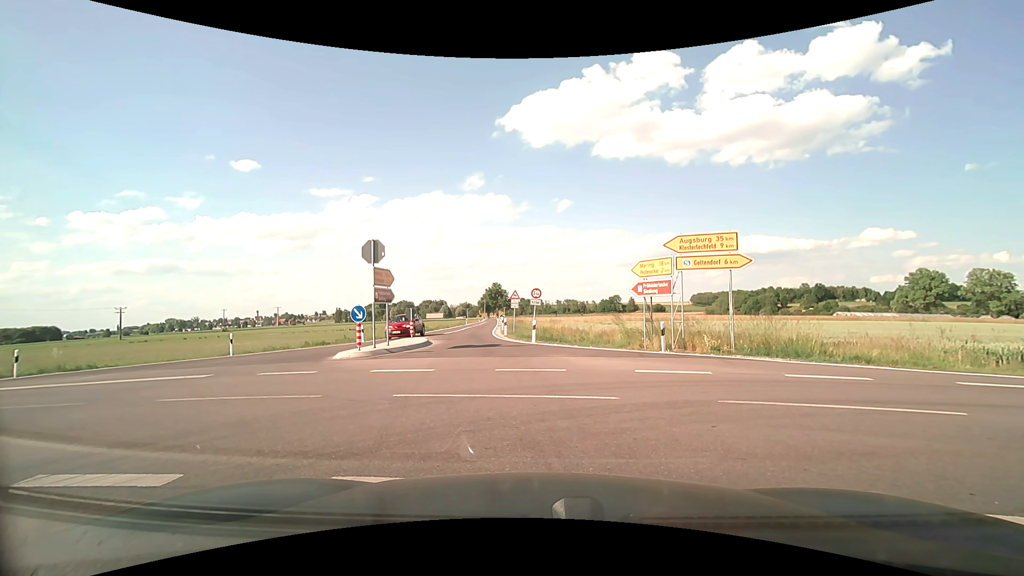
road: secondary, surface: asphalt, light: Day
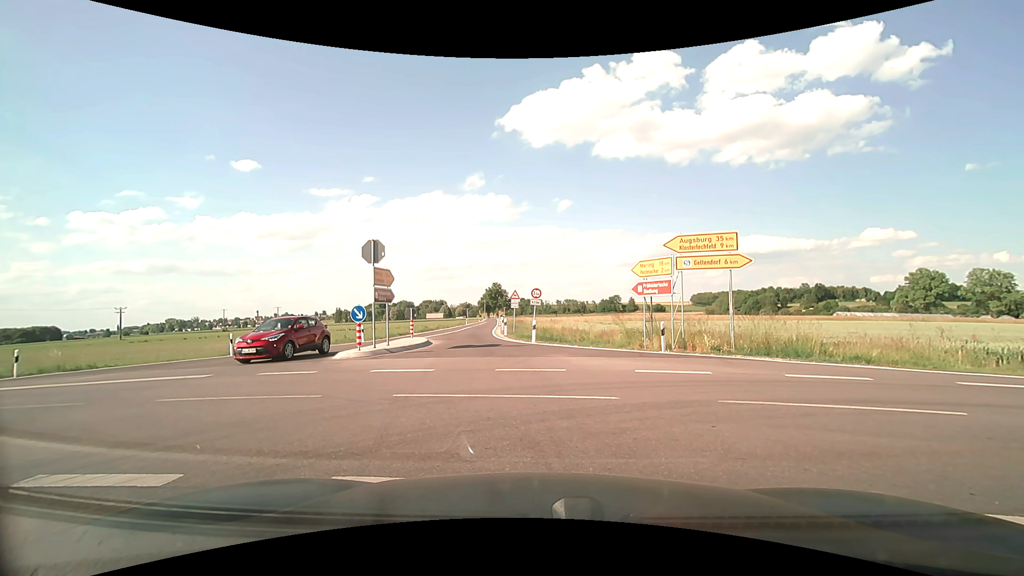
(0.0, 0.0) m; 0°
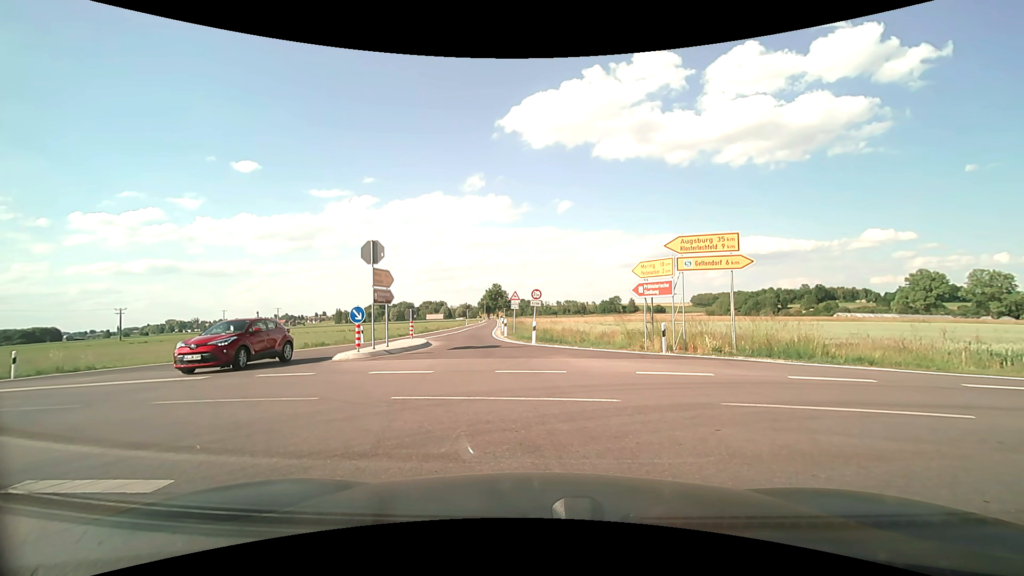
(0.0, +0.1) m; 0°
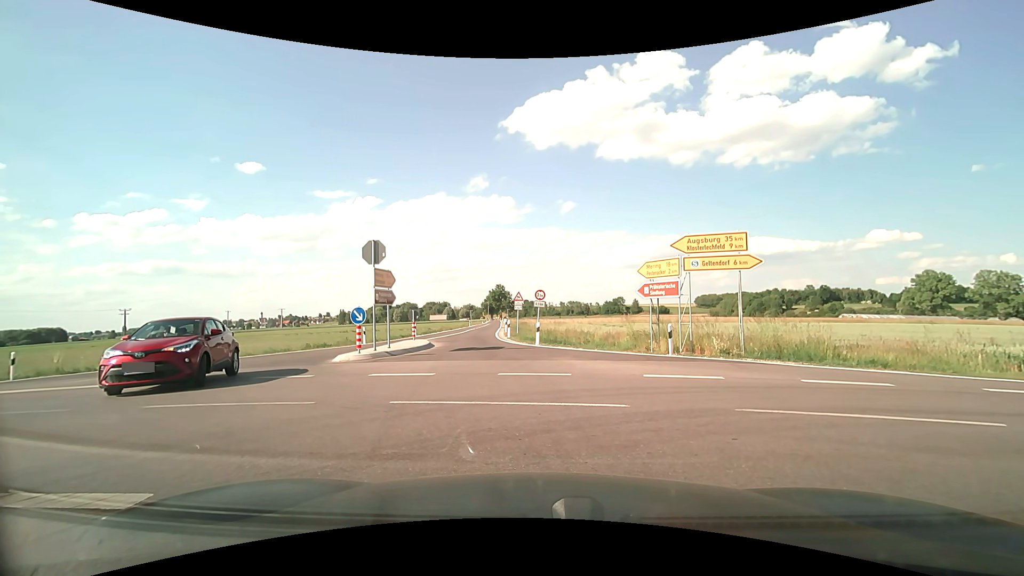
(0.0, +0.3) m; 0°
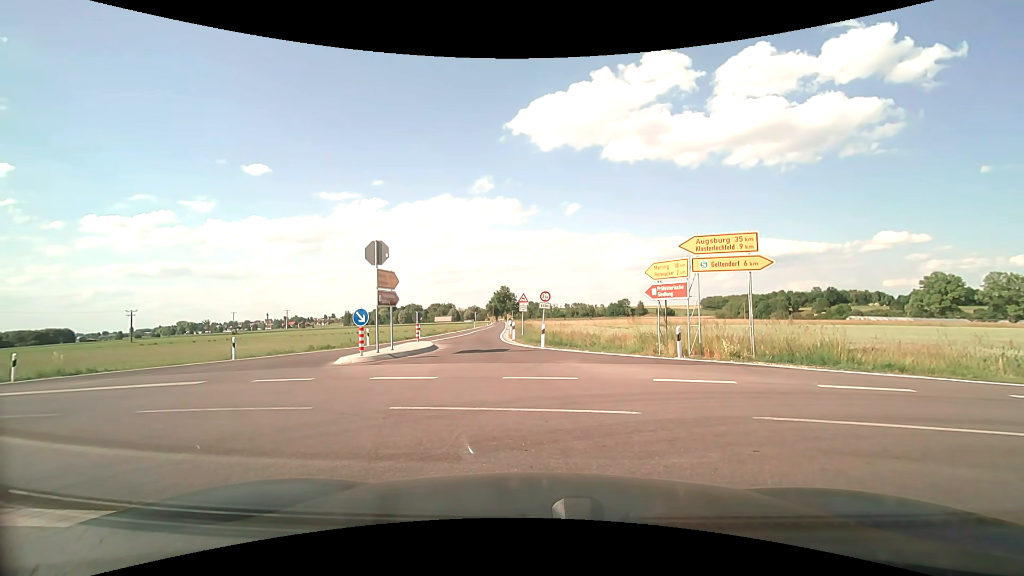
(0.0, +0.3) m; 0°
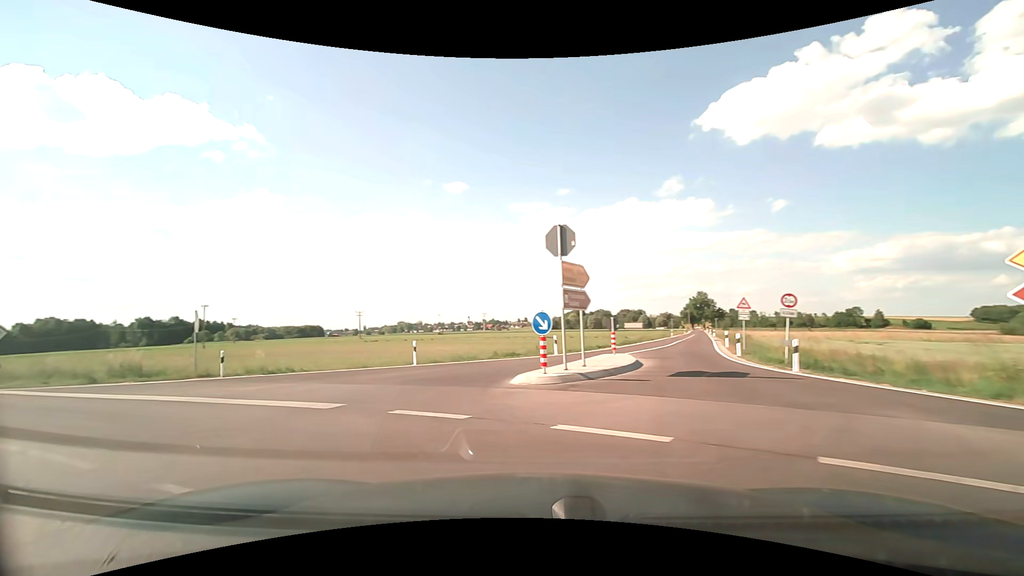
(-0.8, +5.1) m; -22°
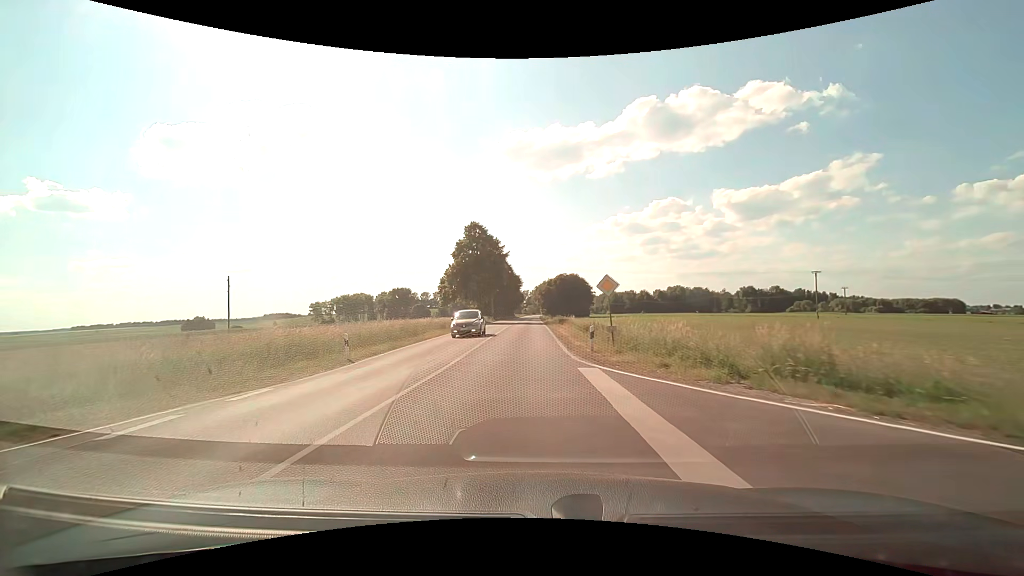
(-10.6, +13.3) m; -62°
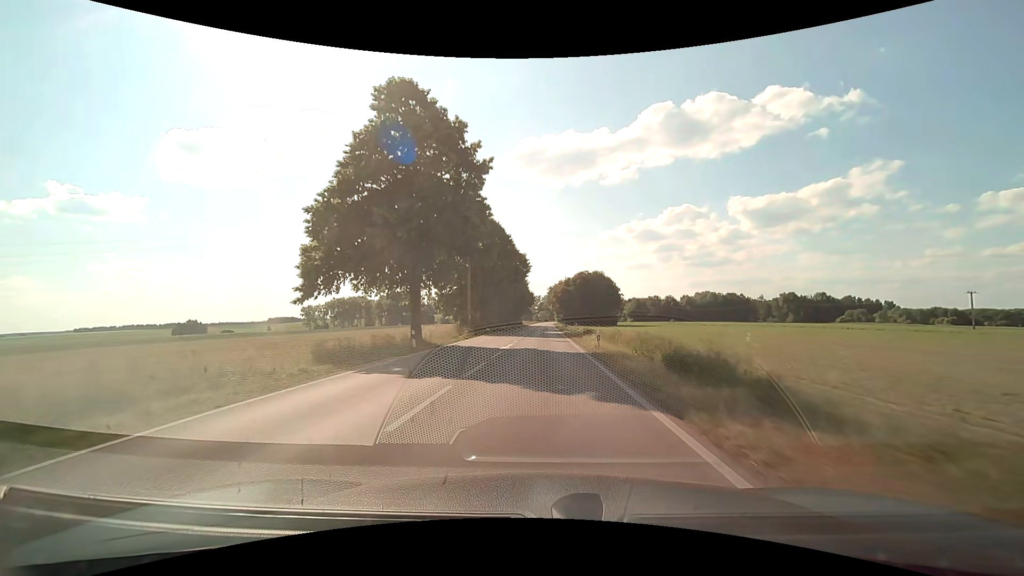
(-1.2, +47.5) m; -2°
(0, +10) (0, +20) (0, +30) (0, +40) (0, +50) (+1, +60) (+1, +70) (+1, +80) (+1, +90) (+1, +100) m
